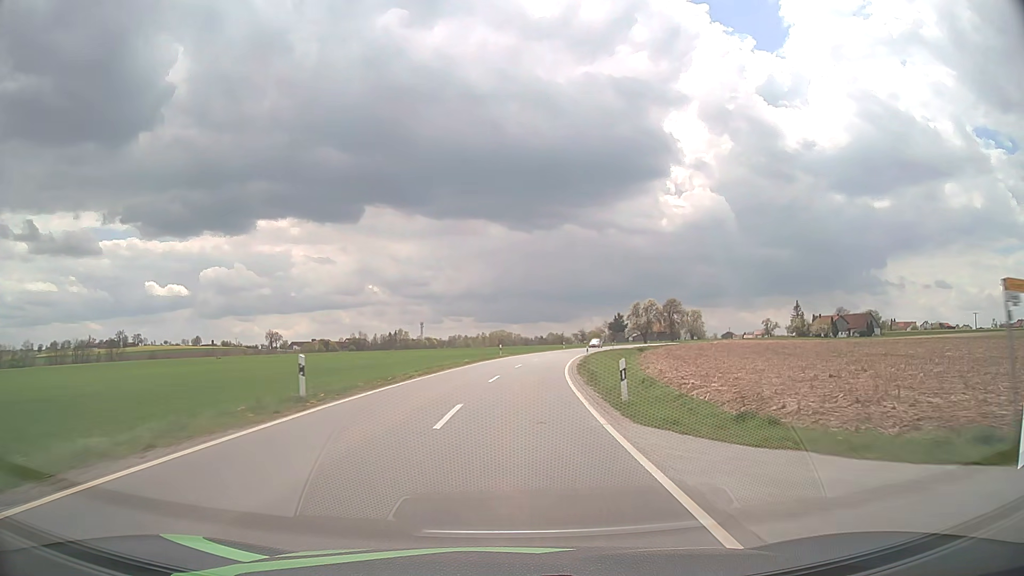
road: tertiary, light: Day
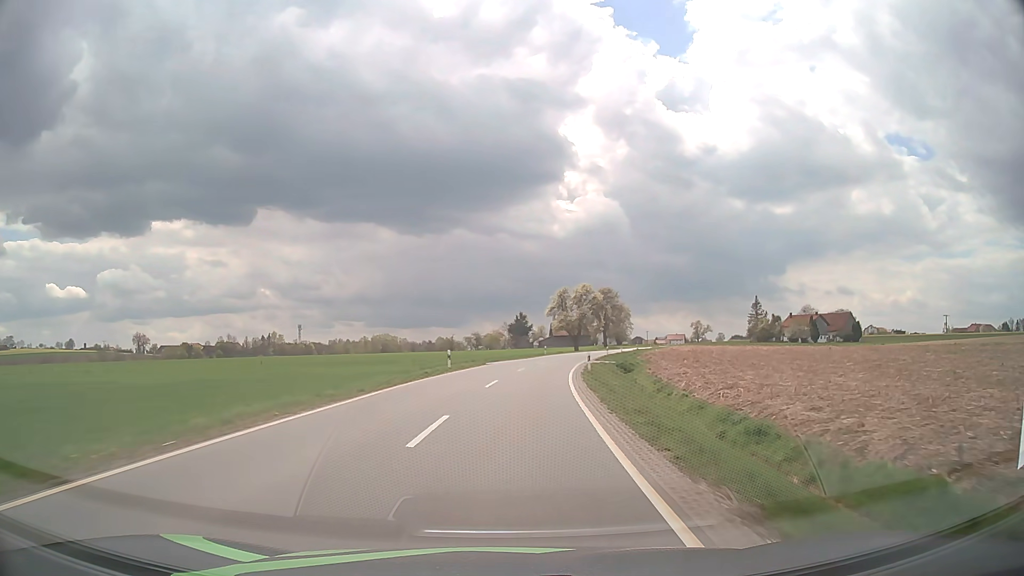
(+5.5, +61.9) m; +9°
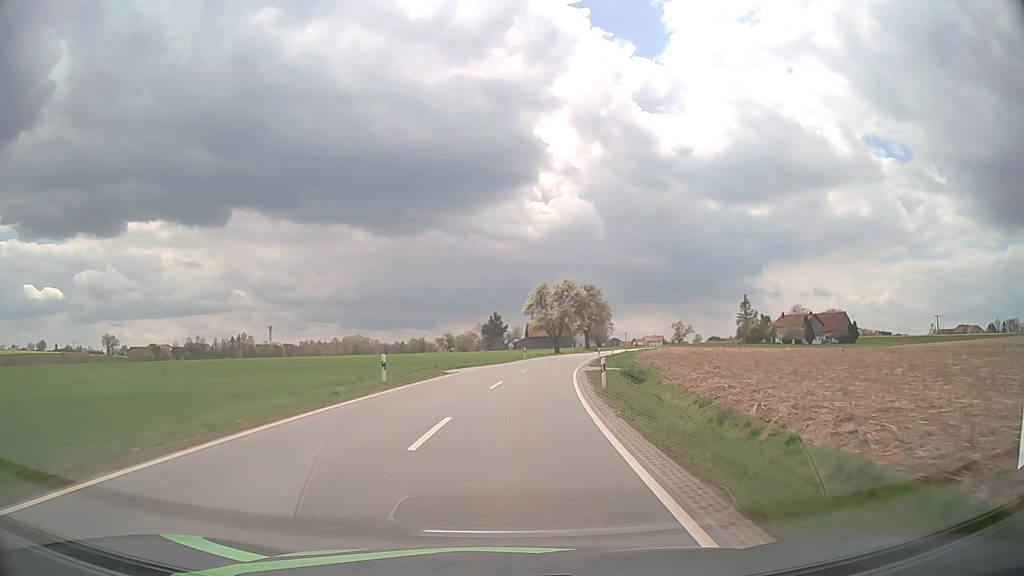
(+0.2, +12.4) m; +2°
(0, +10) (+1, +20) (+1, +30) (+3, +40) (+4, +50) (+6, +60) (+8, +69) (+10, +79) (+12, +89) (+15, +99) m
